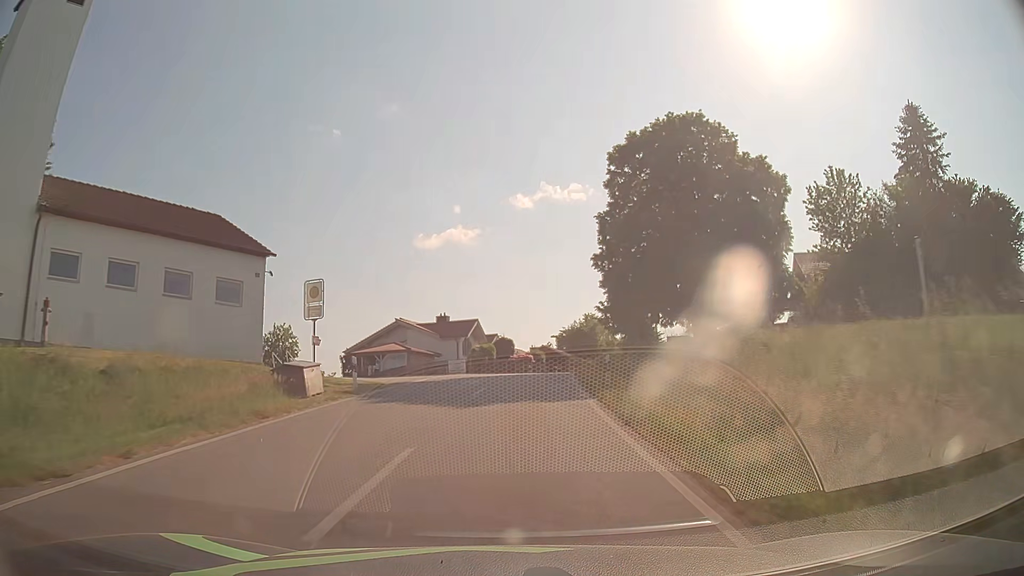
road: tertiary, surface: asphalt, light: Day
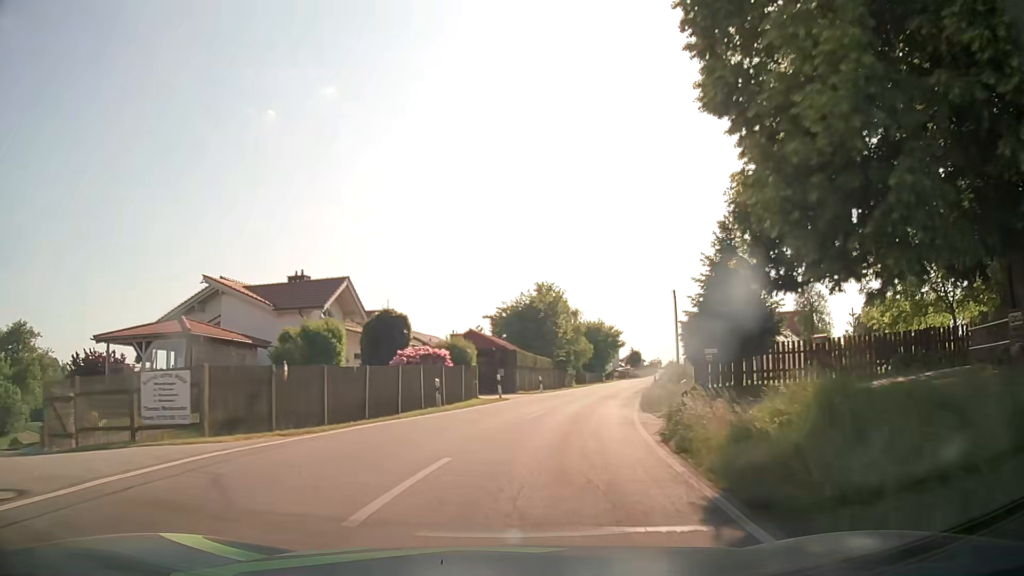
(+1.5, +36.0) m; +6°
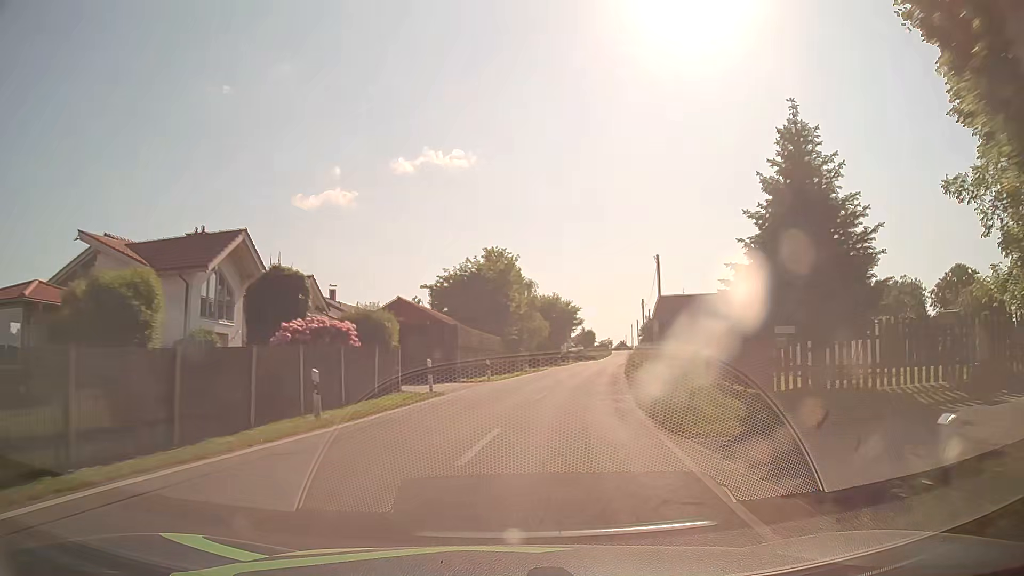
(+0.3, +9.1) m; +4°
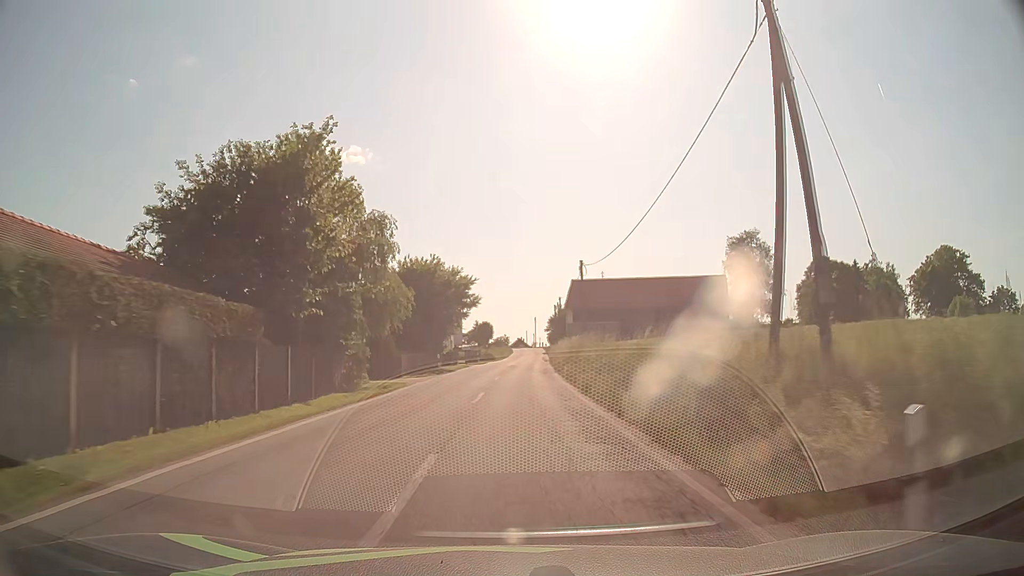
(+3.0, +27.6) m; +10°
(0, +10) (0, +20) (+1, +30) (+1, +40) (+2, +50) (+2, +60) (+3, +70) (+4, +80) (+4, +90) (+5, +100) m
